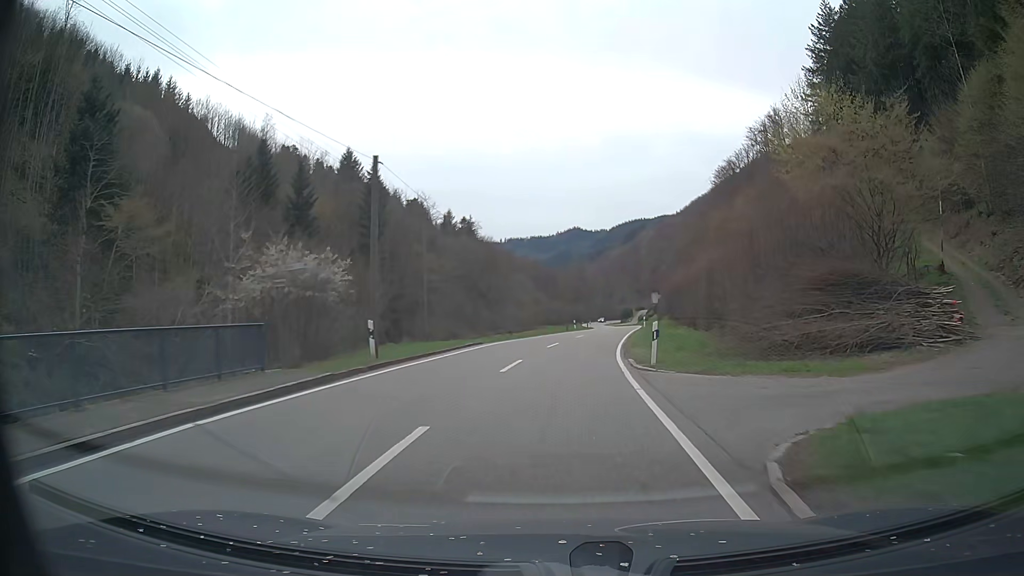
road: tertiary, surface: asphalt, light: Day
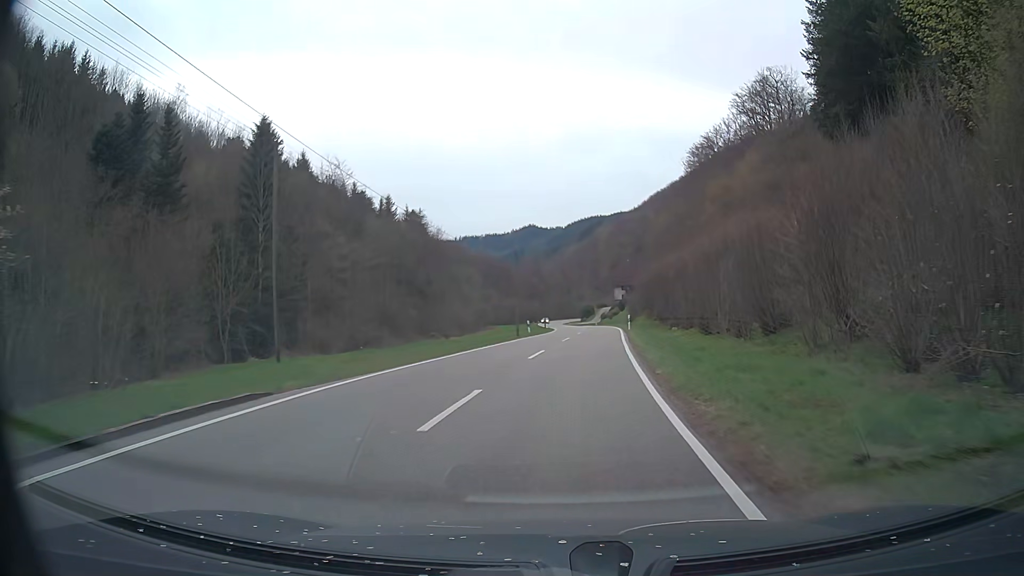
(+0.6, +20.1) m; +4°
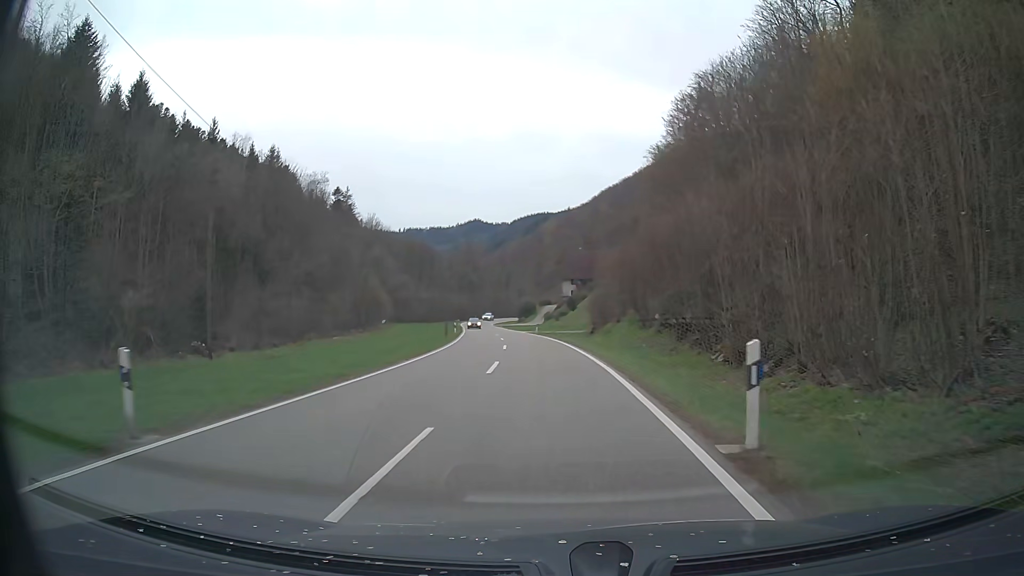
(+2.4, +39.3) m; +5°
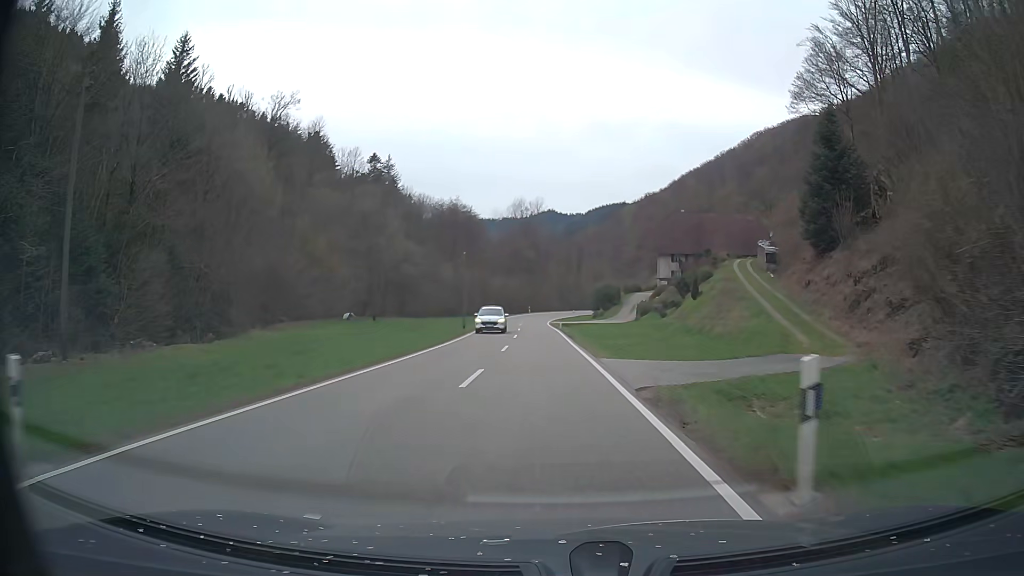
(-2.5, +52.2) m; -6°
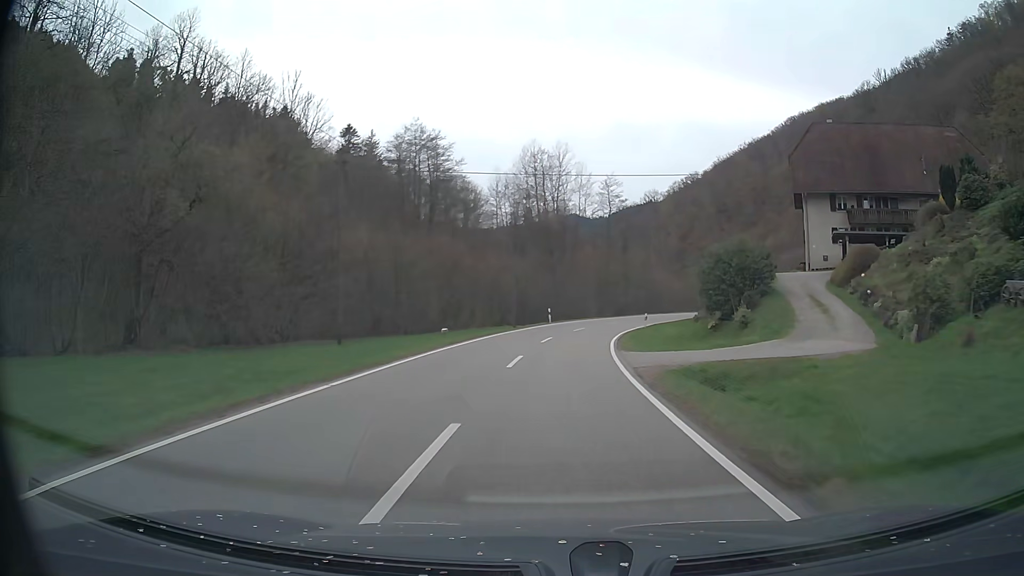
(-1.8, +56.2) m; -2°
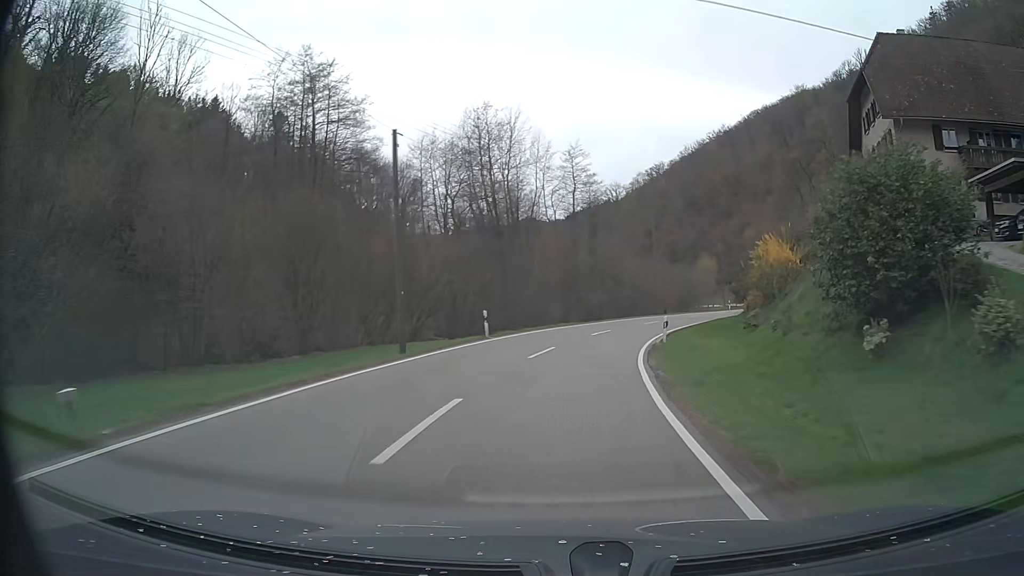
(+0.6, +22.1) m; +3°
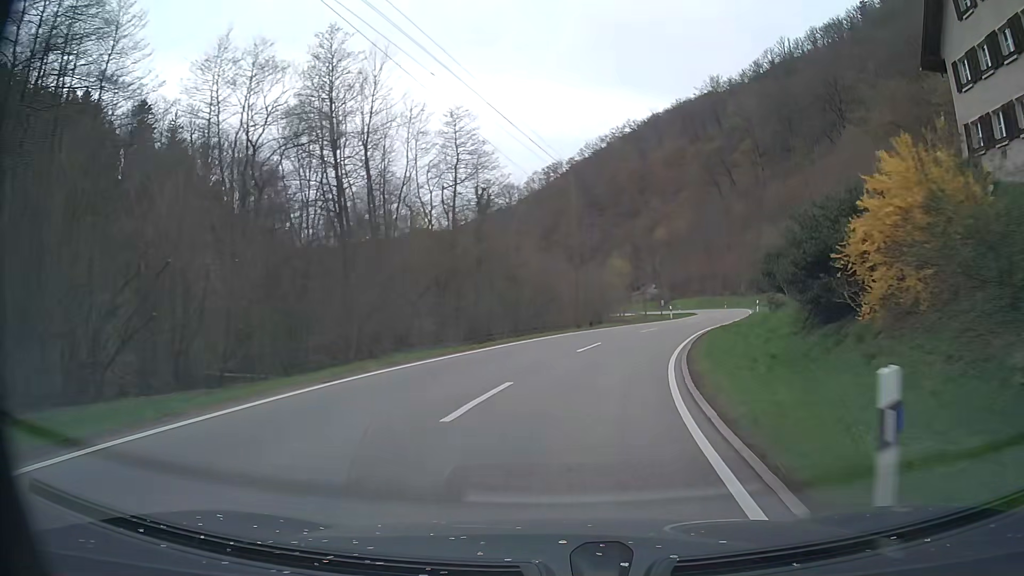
(+1.5, +21.7) m; +9°
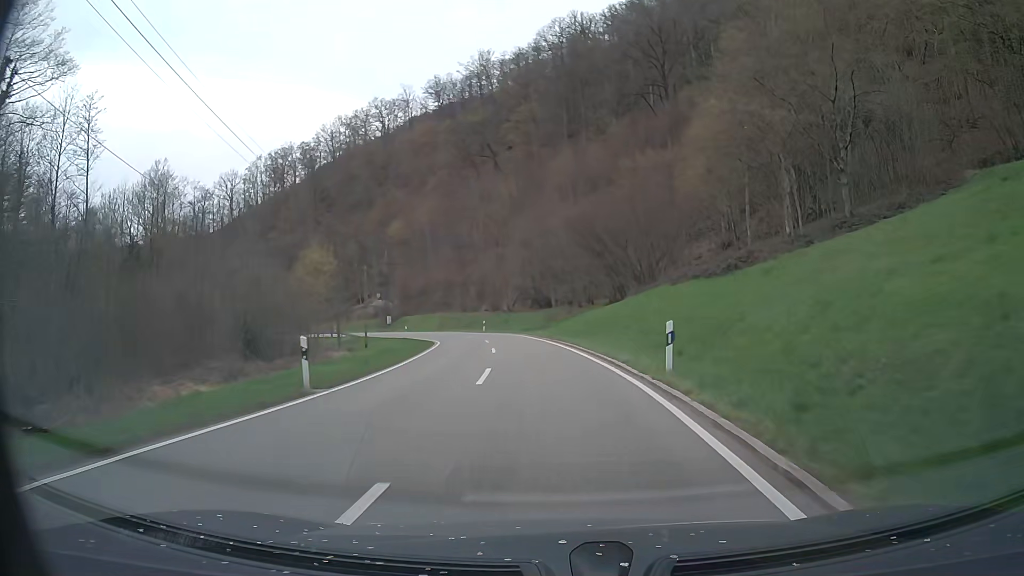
(+9.0, +40.7) m; +22°
(0, +10) (0, +20) (-1, +30) (-2, +40) (-4, +50) (-7, +59) (-11, +68) (-16, +77) (-21, +86) (-27, +94) m
